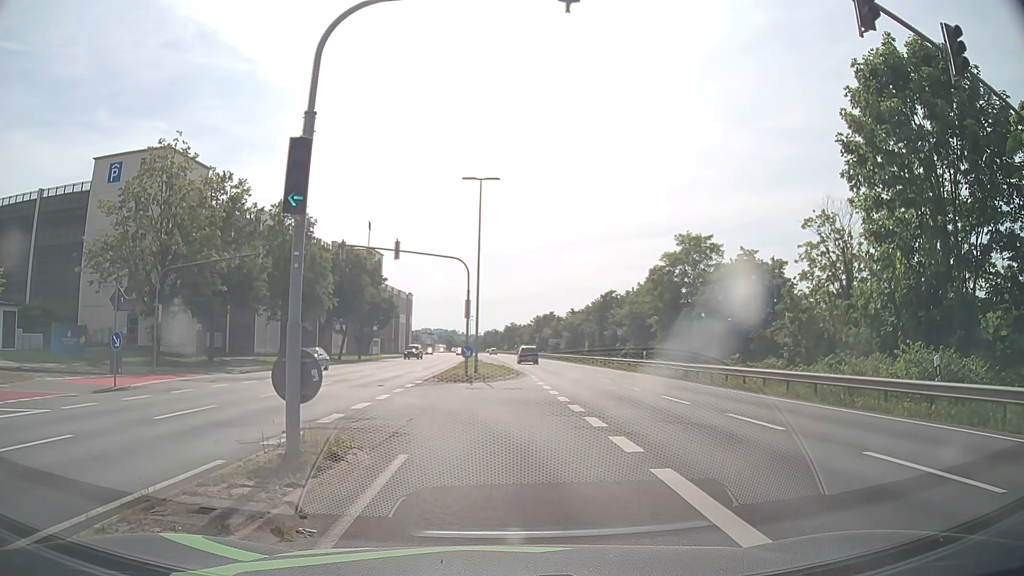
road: primary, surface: asphalt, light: Day
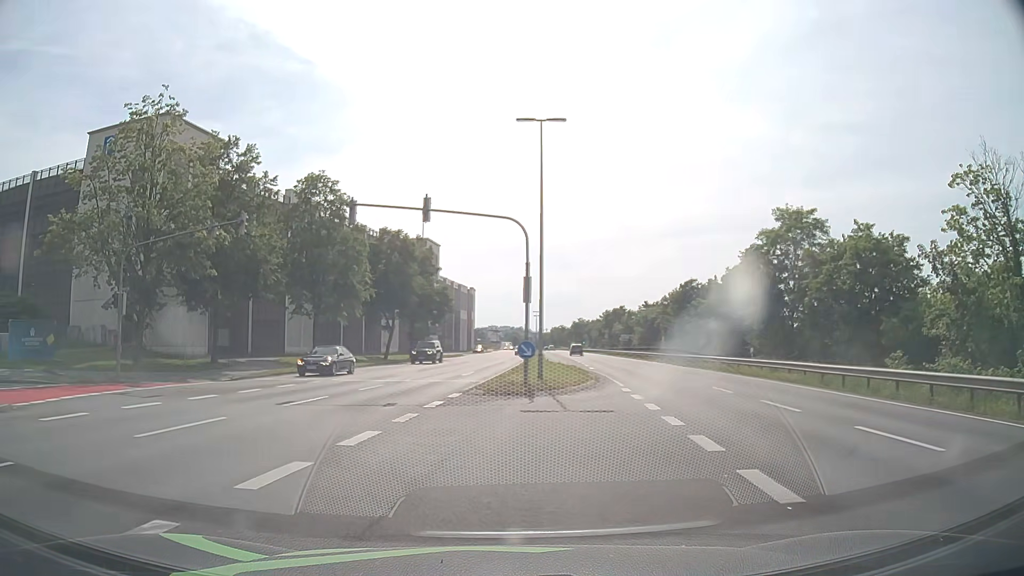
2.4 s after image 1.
(-0.2, +9.4) m; -6°
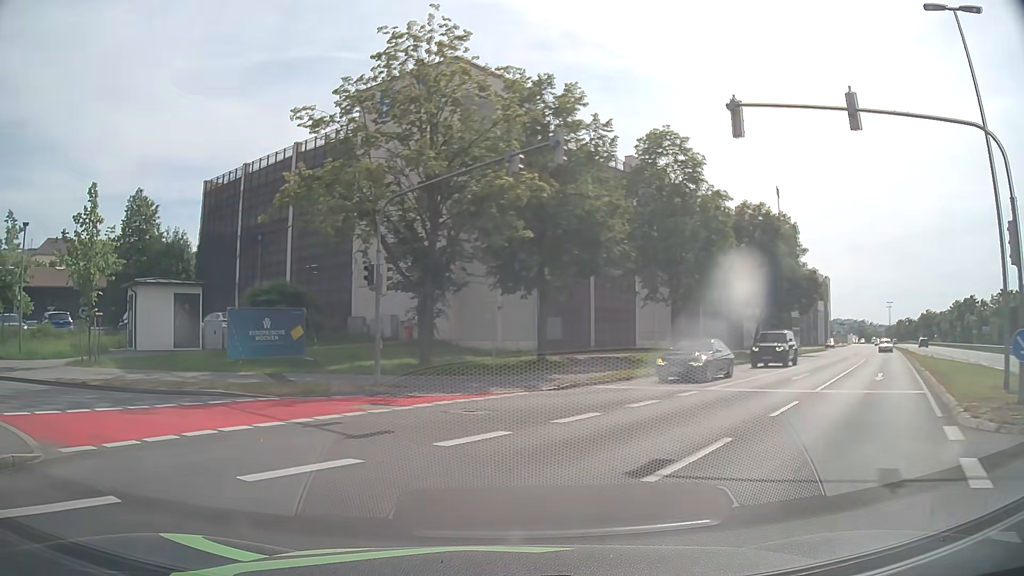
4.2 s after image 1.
(-2.2, +9.2) m; -29°
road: primary_link
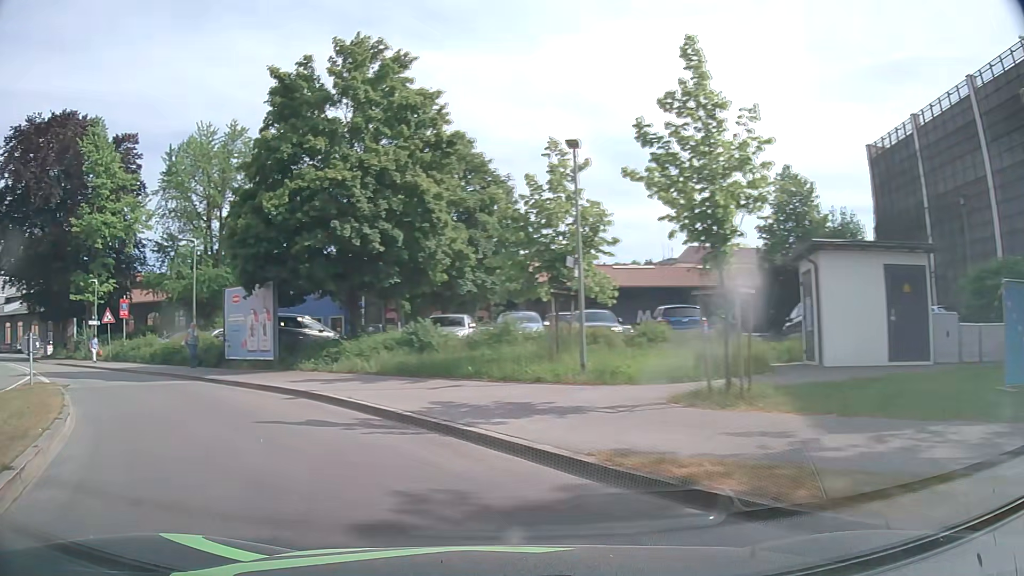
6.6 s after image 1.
(-5.7, +11.5) m; -55°
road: residential
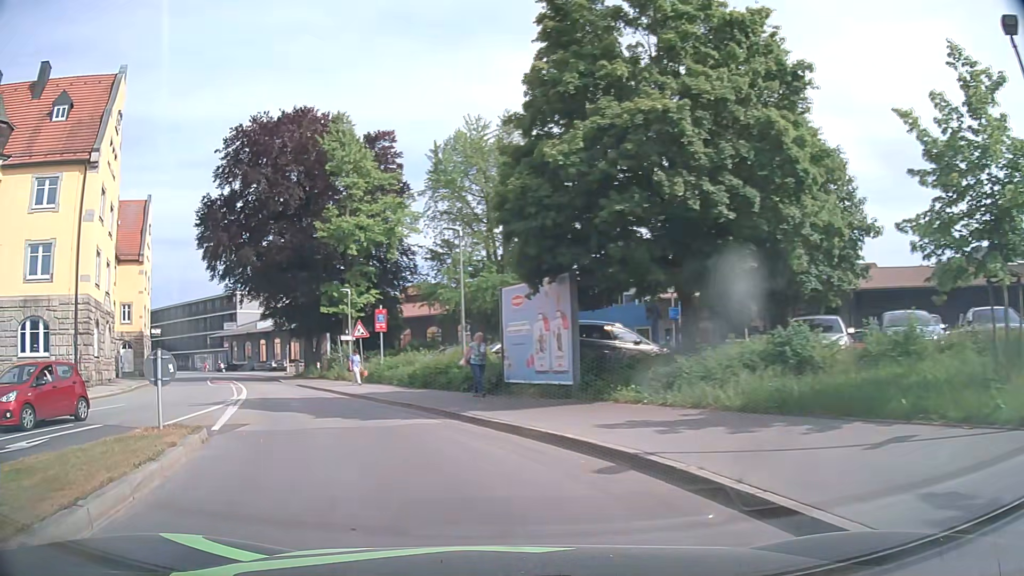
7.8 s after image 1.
(-1.7, +6.7) m; -27°
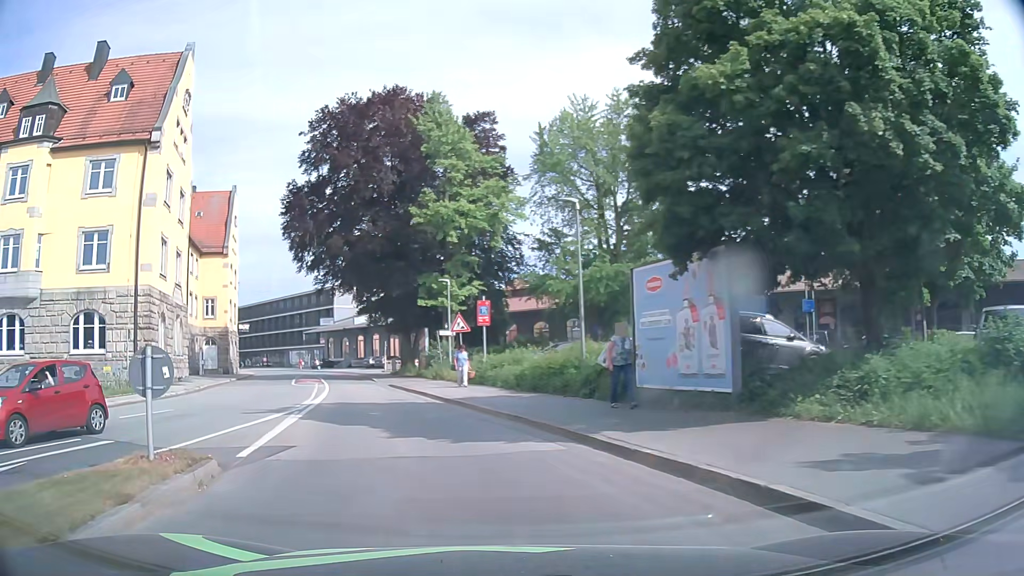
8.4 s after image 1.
(-0.4, +3.8) m; -10°
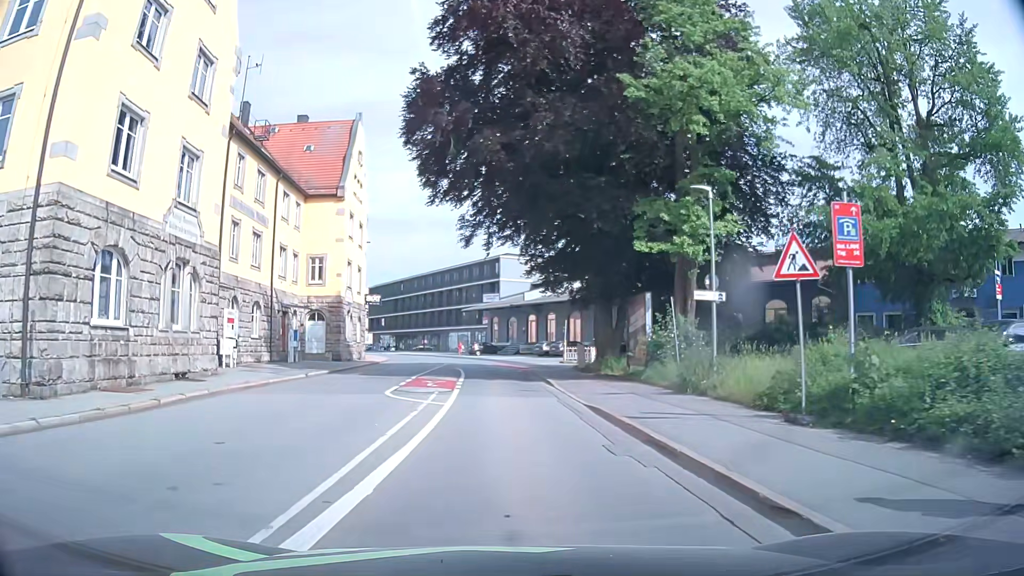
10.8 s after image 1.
(-3.5, +18.5) m; -15°
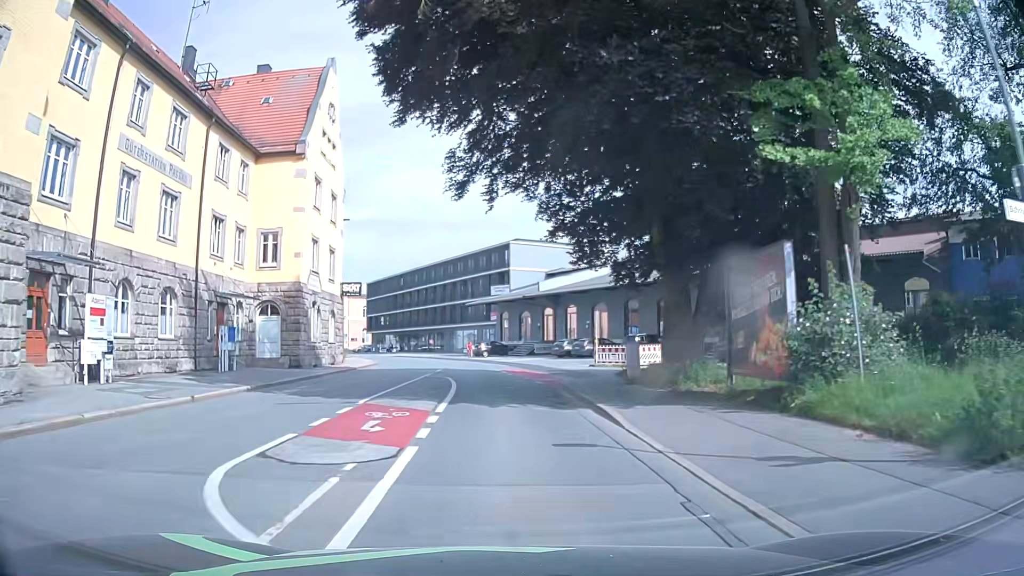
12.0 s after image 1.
(-0.1, +11.5) m; -1°
(0, +10) (-1, +20) (-1, +30) (-2, +40) (-4, +50) (-7, +59) (-11, +68) (-16, +77) (-22, +85) (-27, +94) m
